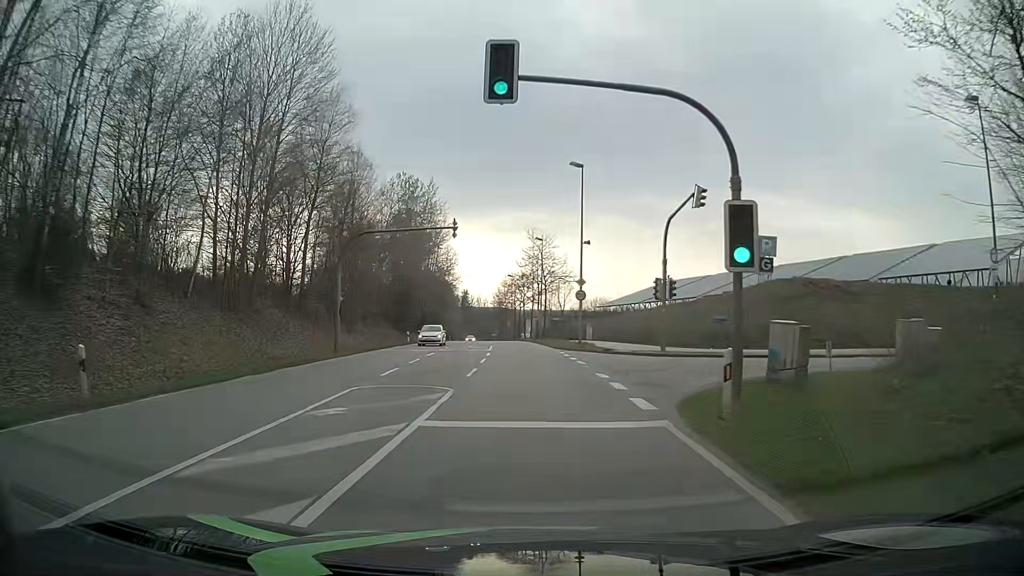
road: secondary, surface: asphalt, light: Day
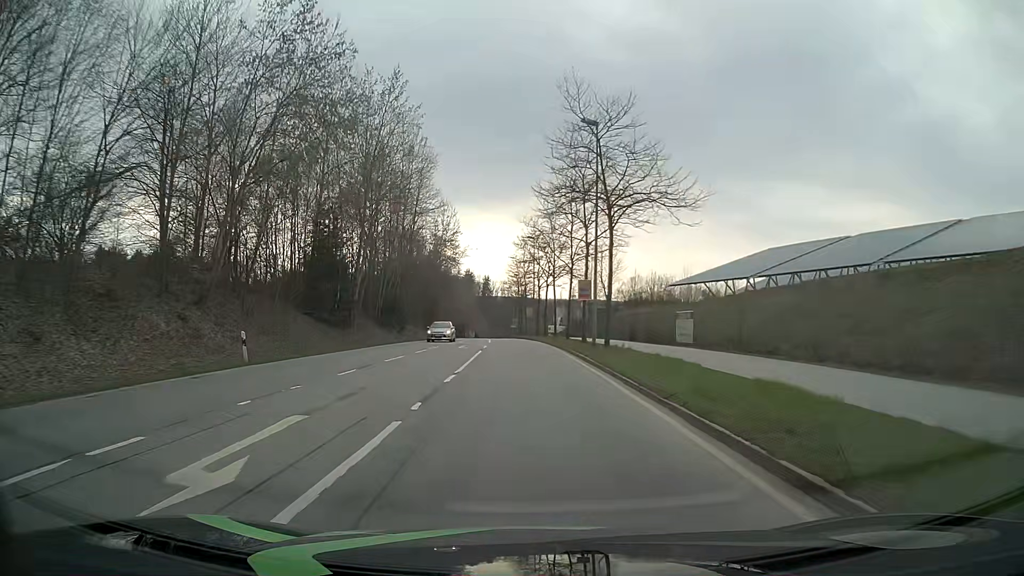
(-0.8, +38.1) m; -2°
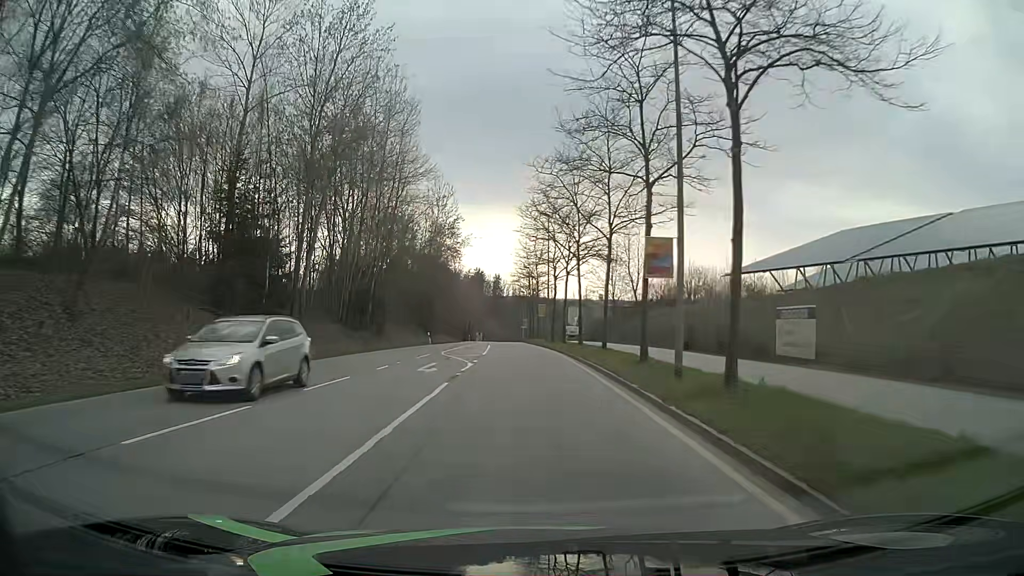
(-0.2, +15.3) m; -2°
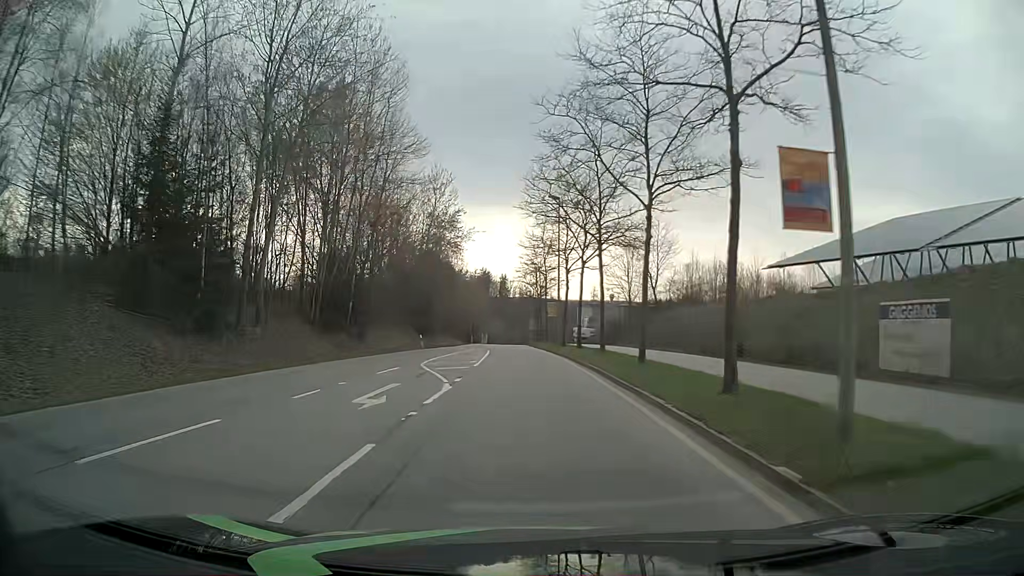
(0.0, +7.7) m; 0°
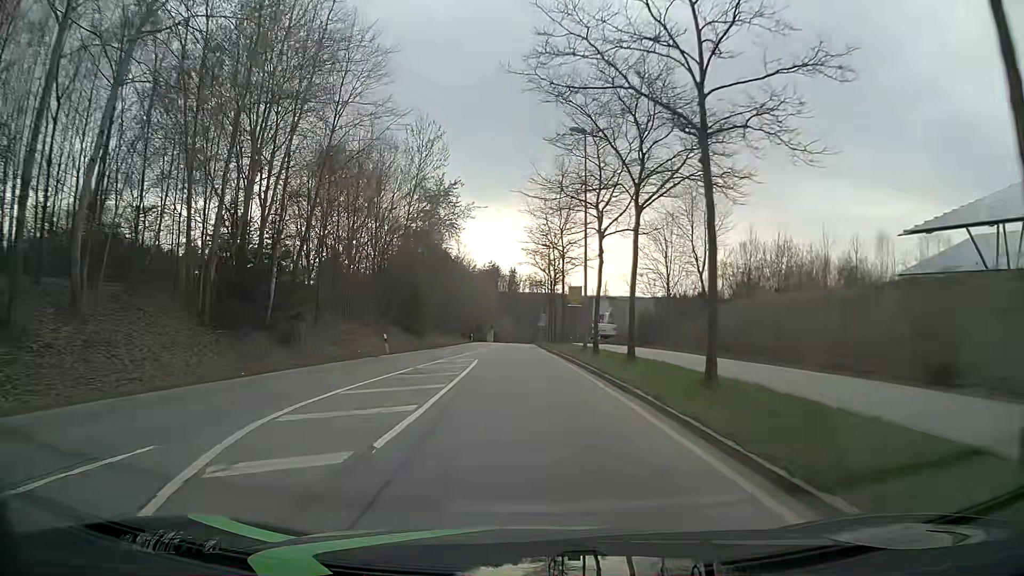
(-0.2, +15.4) m; 0°
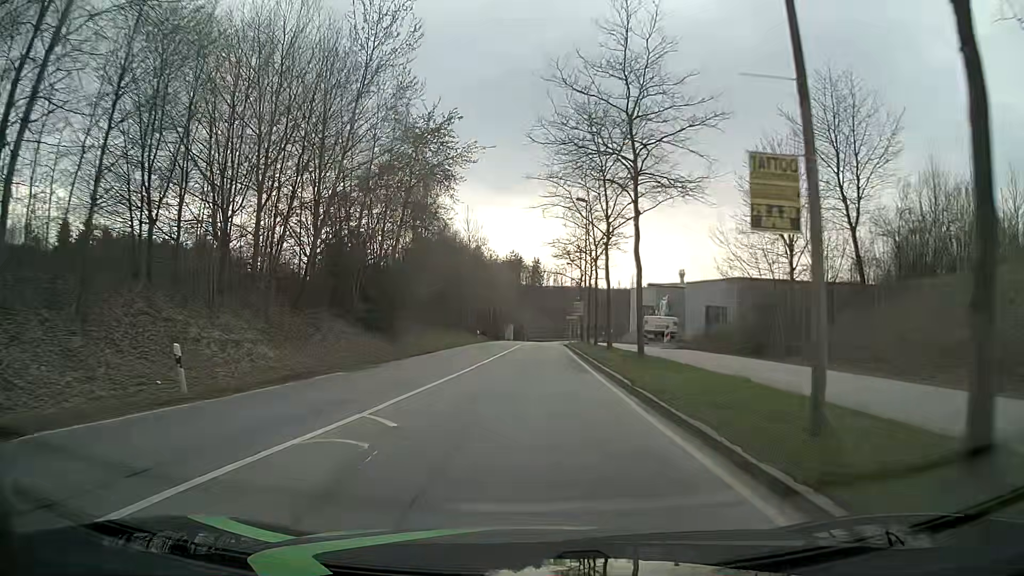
(-0.6, +23.2) m; -2°
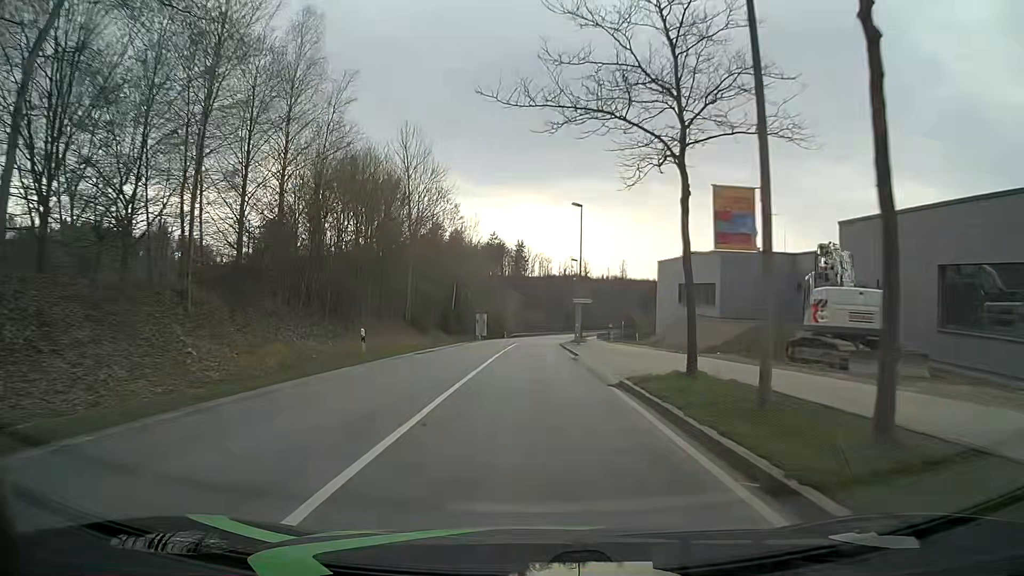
(-0.1, +38.7) m; +1°
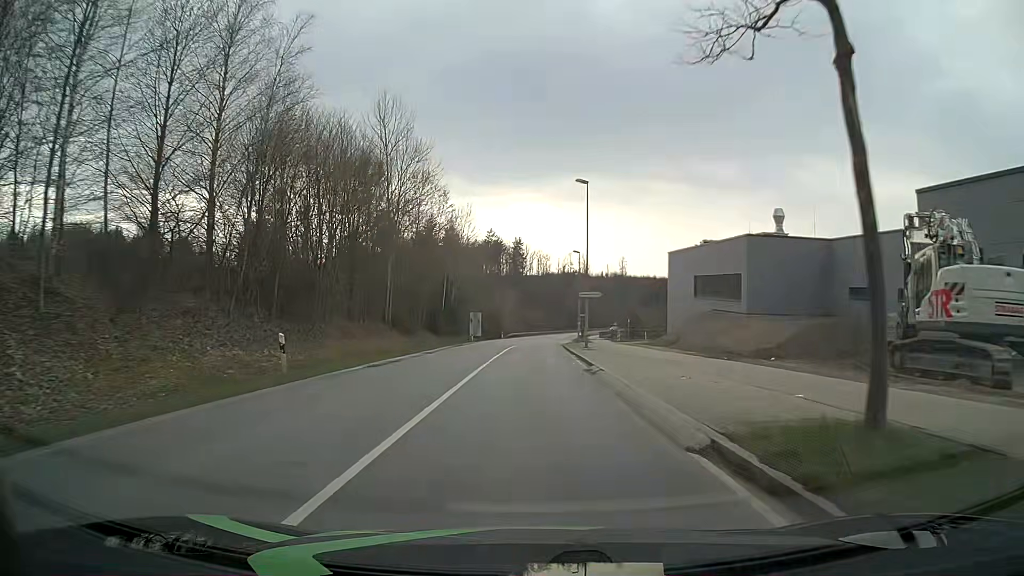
(0.0, +7.7) m; 0°
(0, +10) (0, +20) (0, +30) (0, +40) (0, +50) (+1, +60) (+1, +70) (+2, +80) (+2, +90) (+3, +100) m
